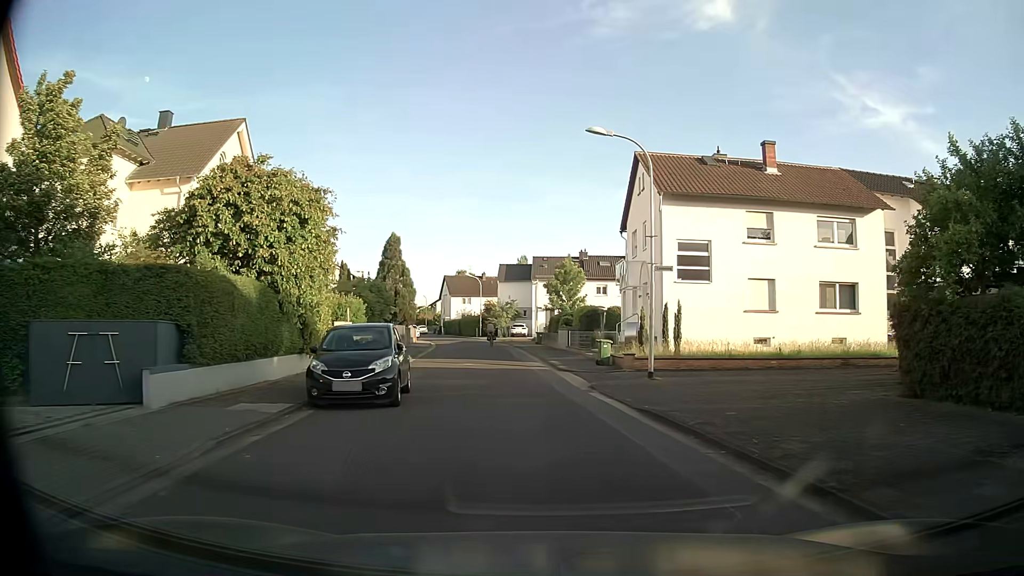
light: Day
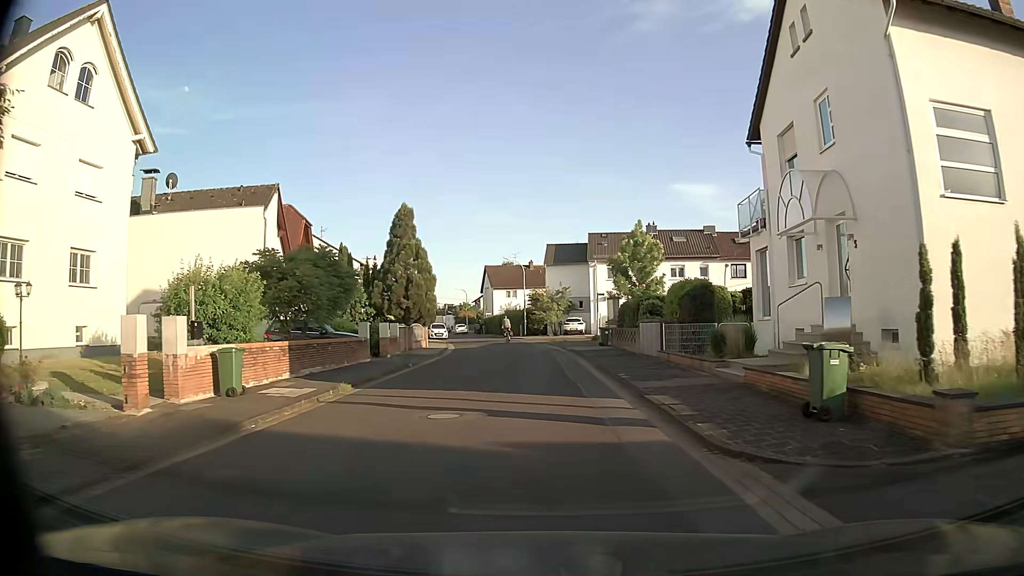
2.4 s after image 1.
(-0.4, +16.8) m; -5°
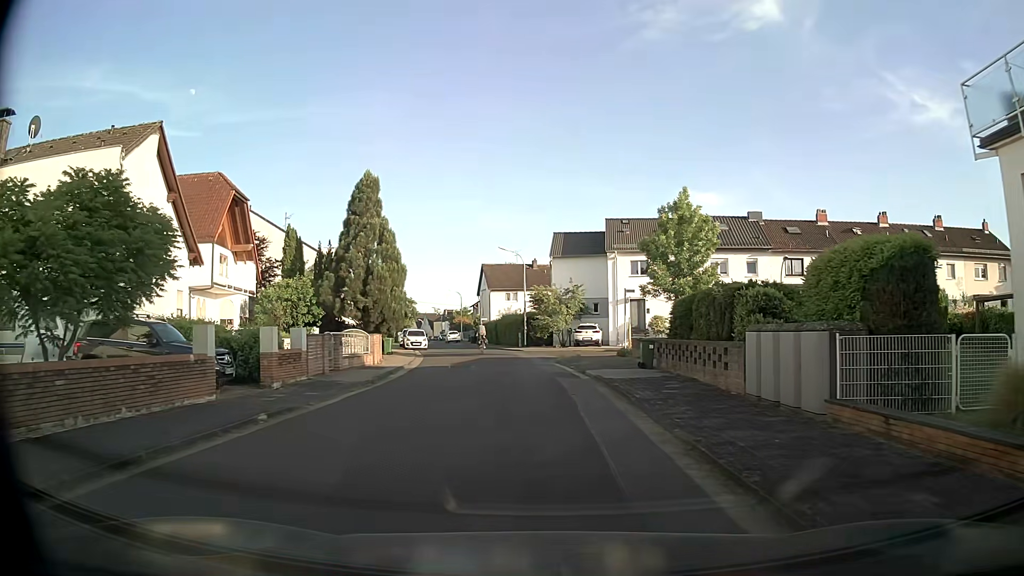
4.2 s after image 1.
(0.0, +12.9) m; -2°
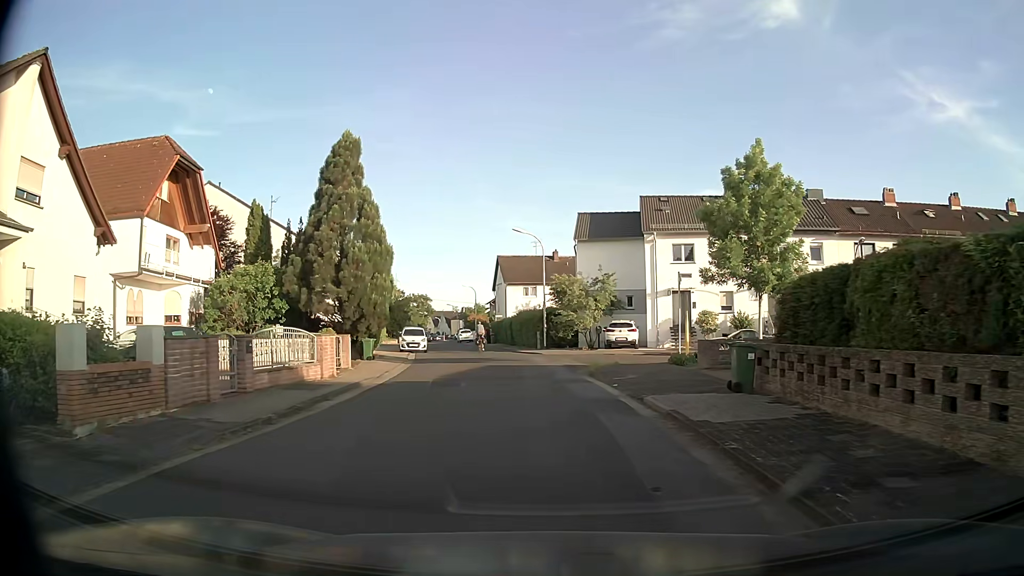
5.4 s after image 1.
(+0.2, +8.4) m; 0°
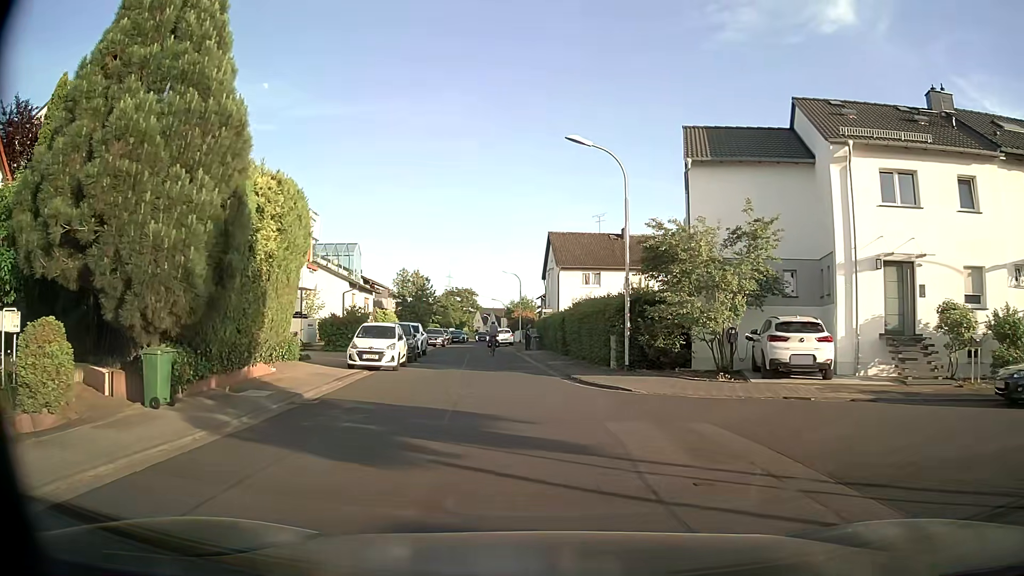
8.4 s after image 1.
(-0.6, +19.8) m; -3°
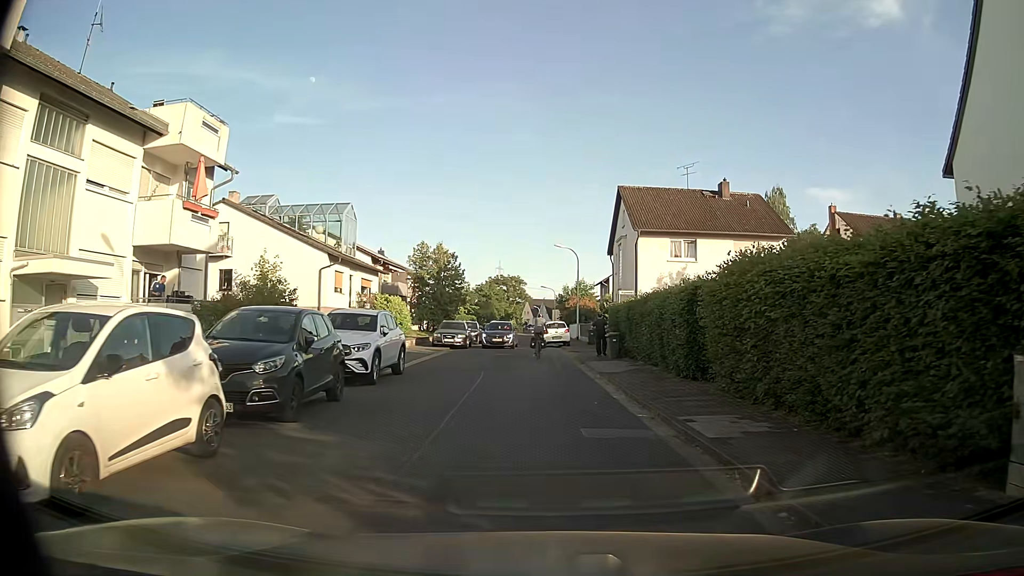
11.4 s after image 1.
(-1.4, +17.7) m; -6°
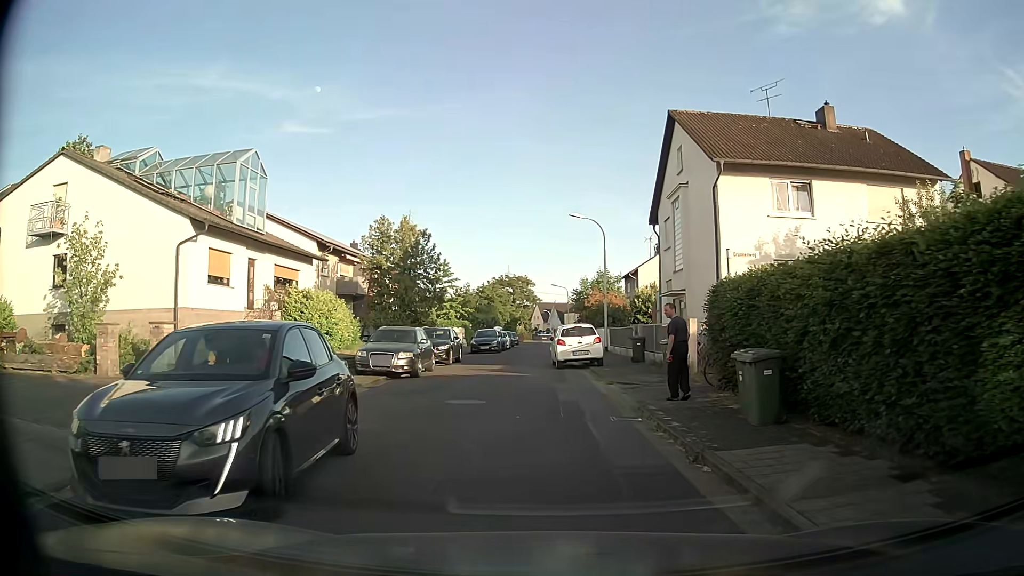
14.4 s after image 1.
(+0.1, +16.4) m; 0°
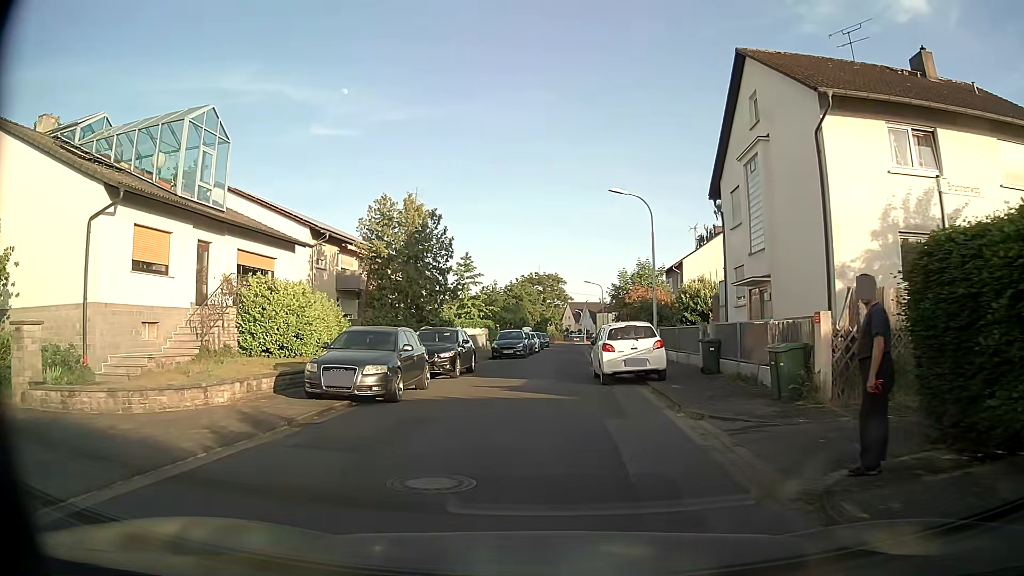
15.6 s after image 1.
(-0.1, +6.6) m; -3°
